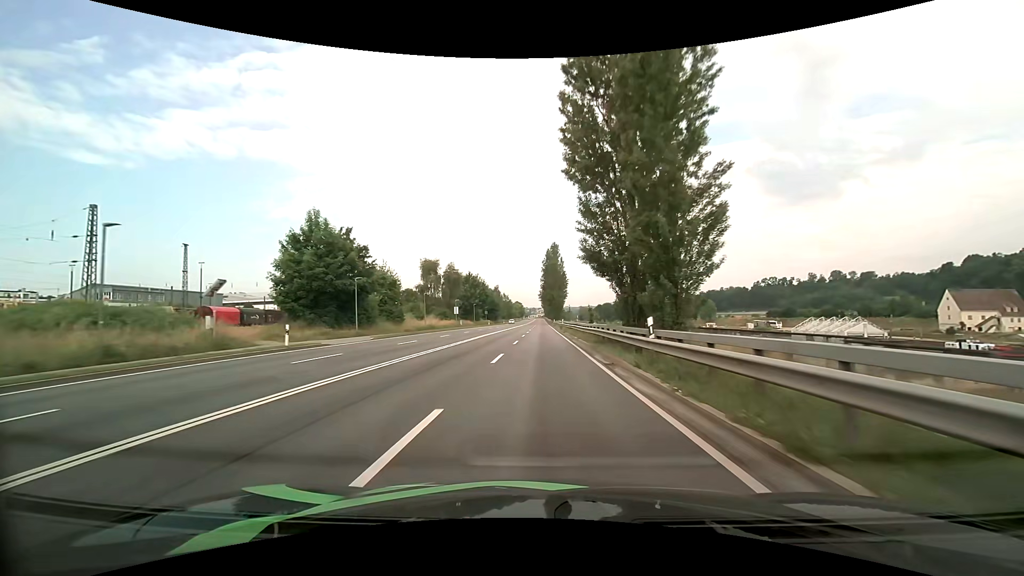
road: primary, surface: asphalt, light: Day
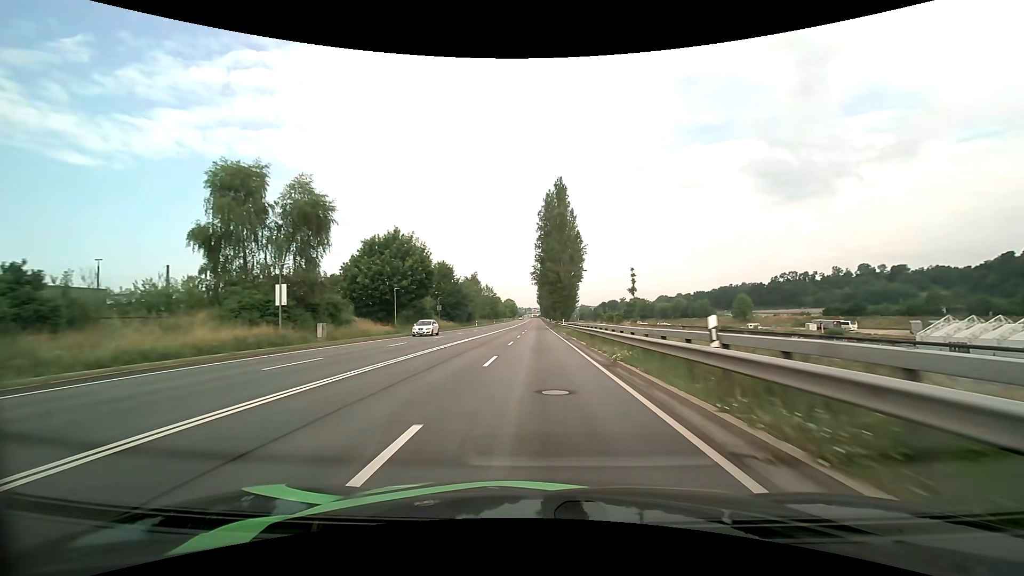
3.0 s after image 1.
(+0.2, +61.3) m; 0°
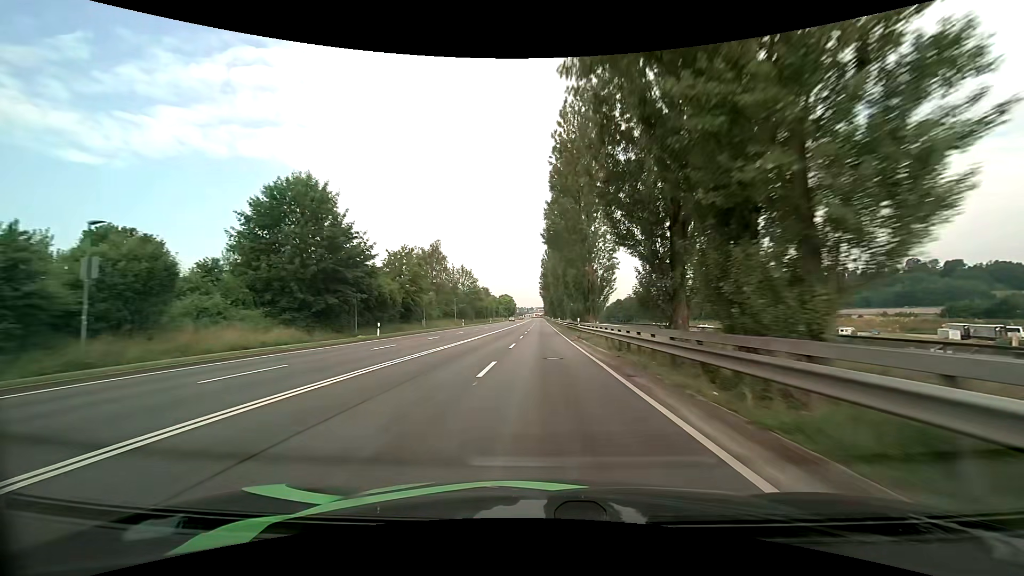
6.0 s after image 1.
(-0.3, +62.7) m; 0°
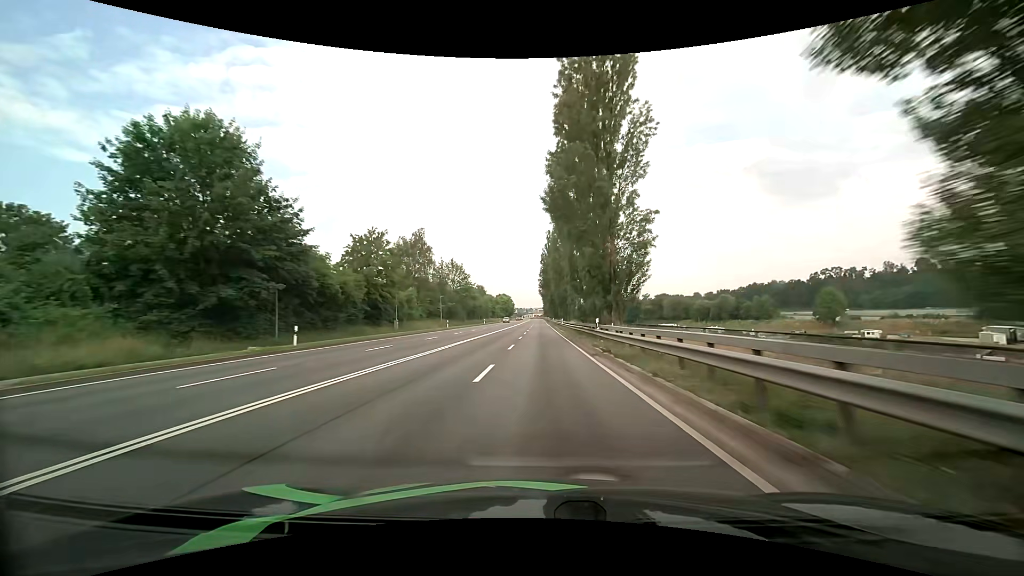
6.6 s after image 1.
(0.0, +12.7) m; 0°
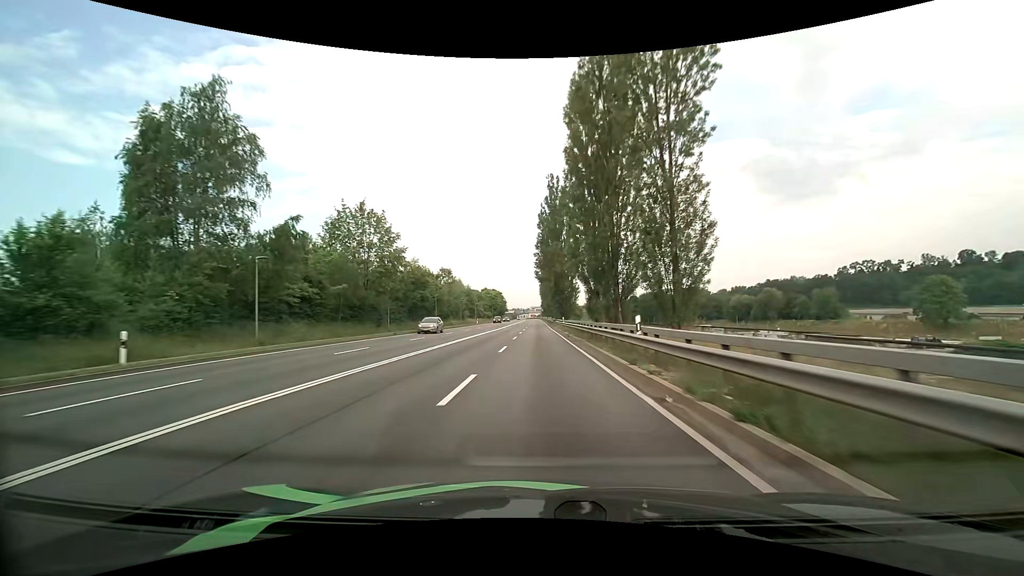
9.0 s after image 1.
(+0.3, +51.4) m; +1°
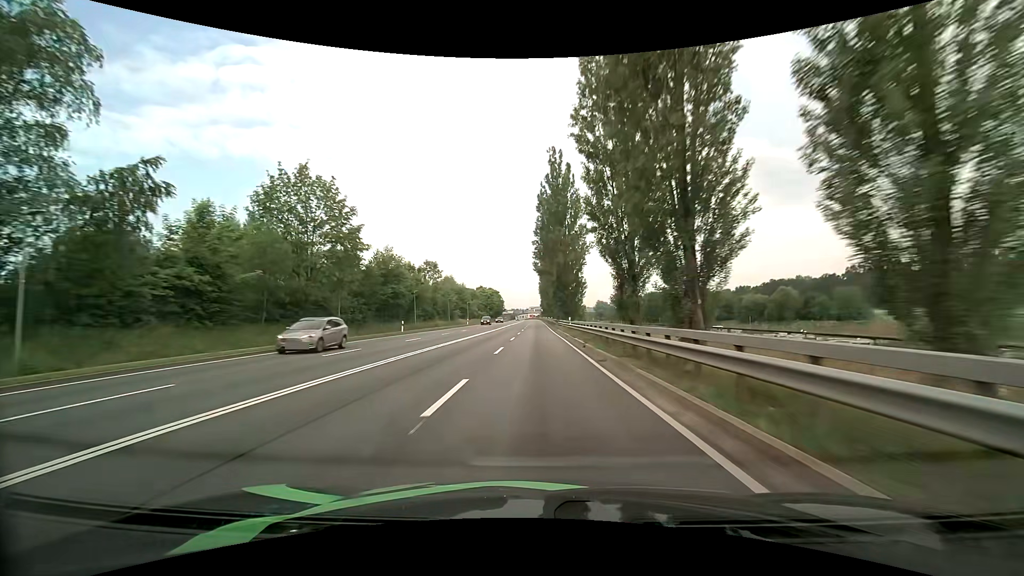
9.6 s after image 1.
(0.0, +12.9) m; 0°
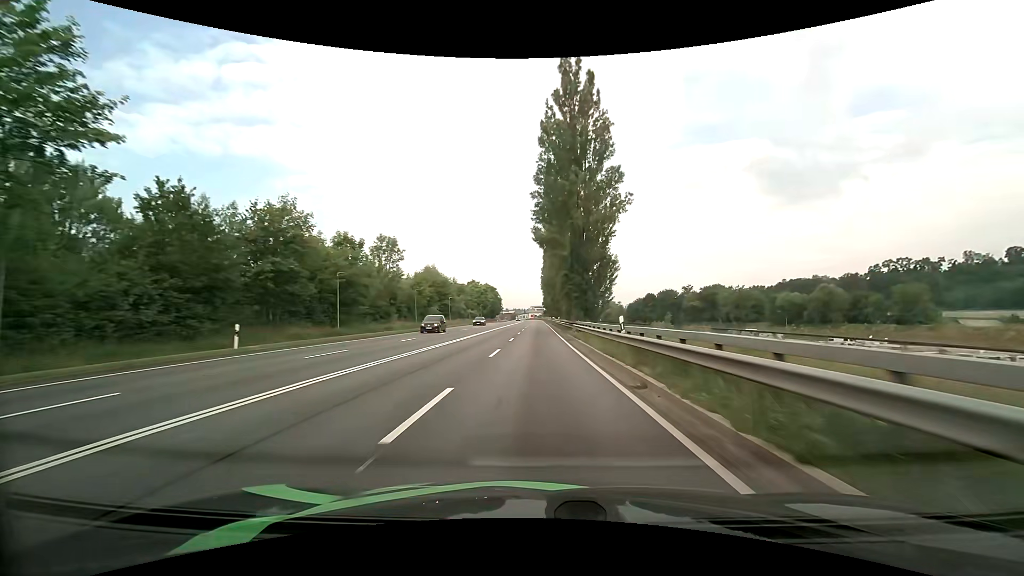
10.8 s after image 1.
(0.0, +25.5) m; 0°
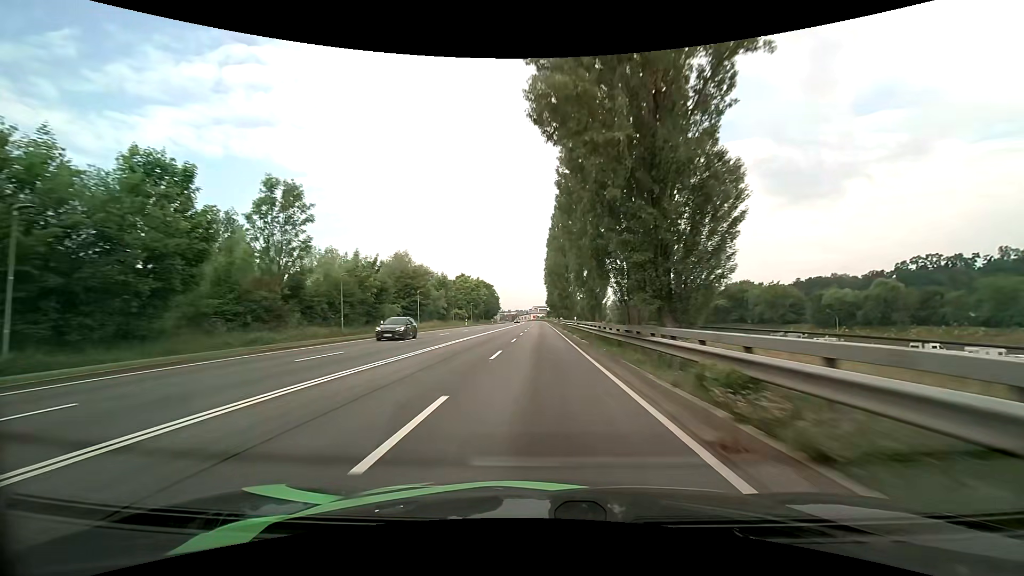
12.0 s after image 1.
(0.0, +25.1) m; 0°
(0, +10) (0, +20) (0, +30) (0, +40) (0, +50) (0, +60) (0, +70) (0, +80) (0, +90) (0, +100) m
